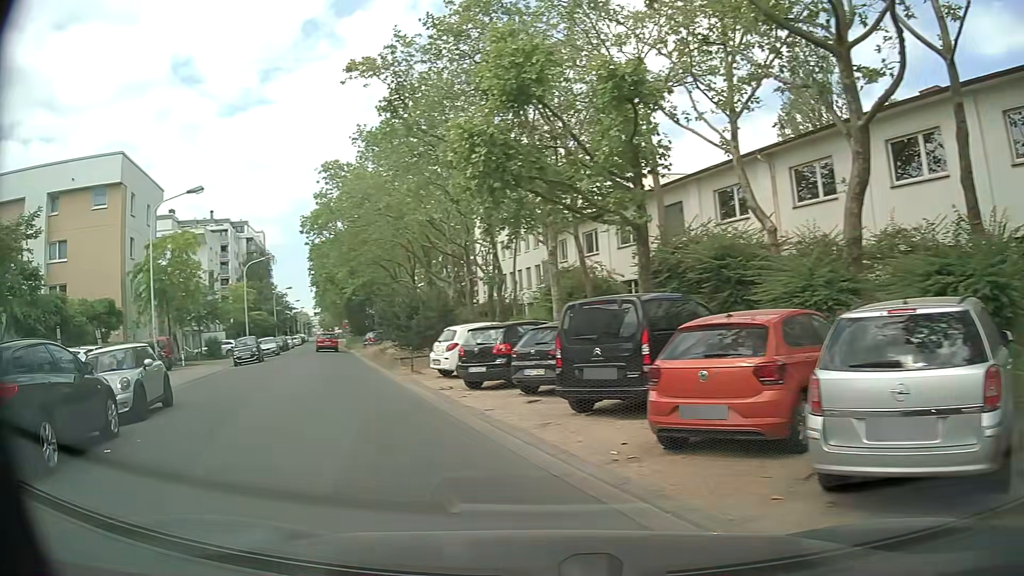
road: secondary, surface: asphalt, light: Day
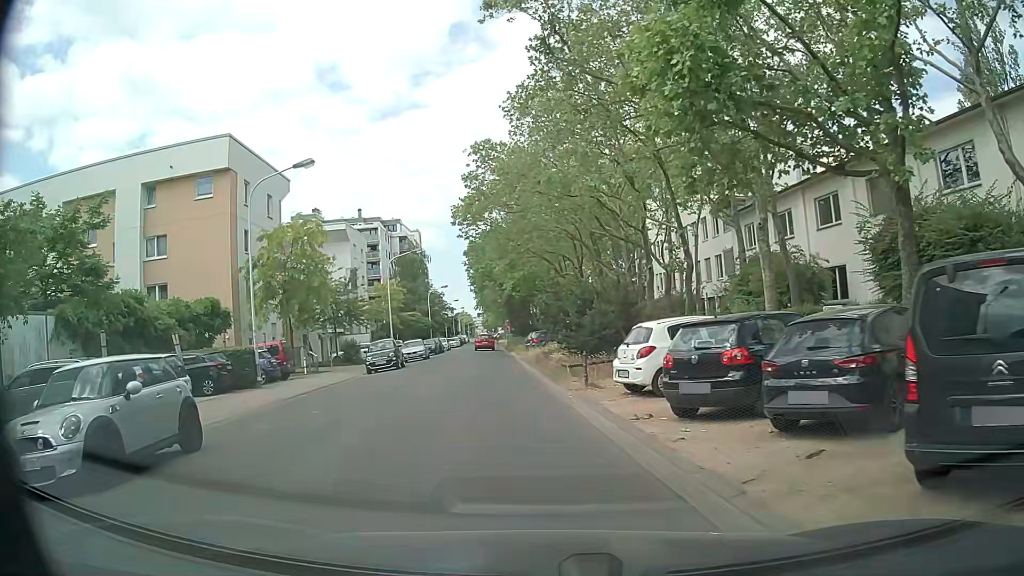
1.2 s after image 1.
(-0.8, +5.8) m; -14°
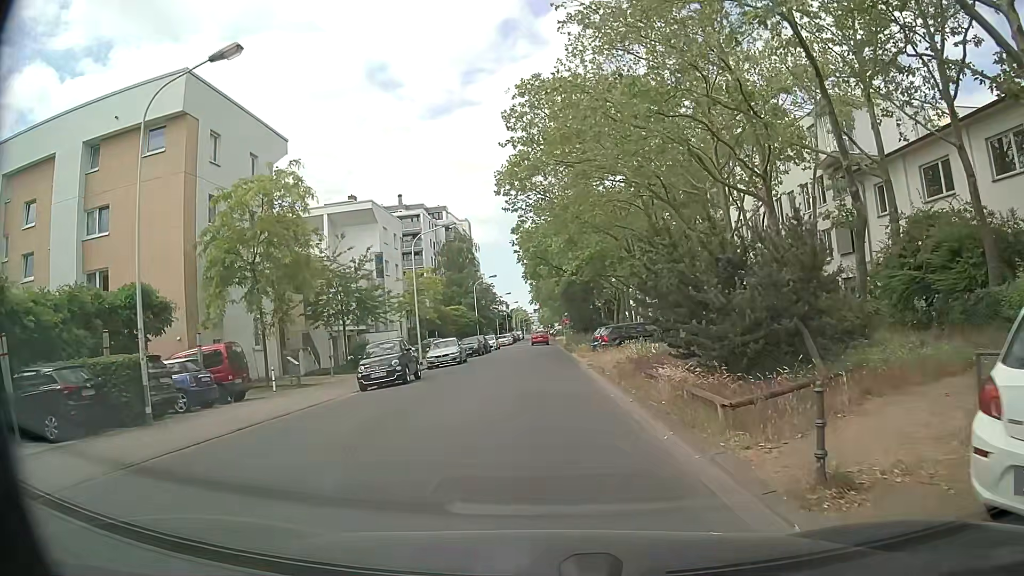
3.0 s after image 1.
(-0.5, +10.8) m; -3°
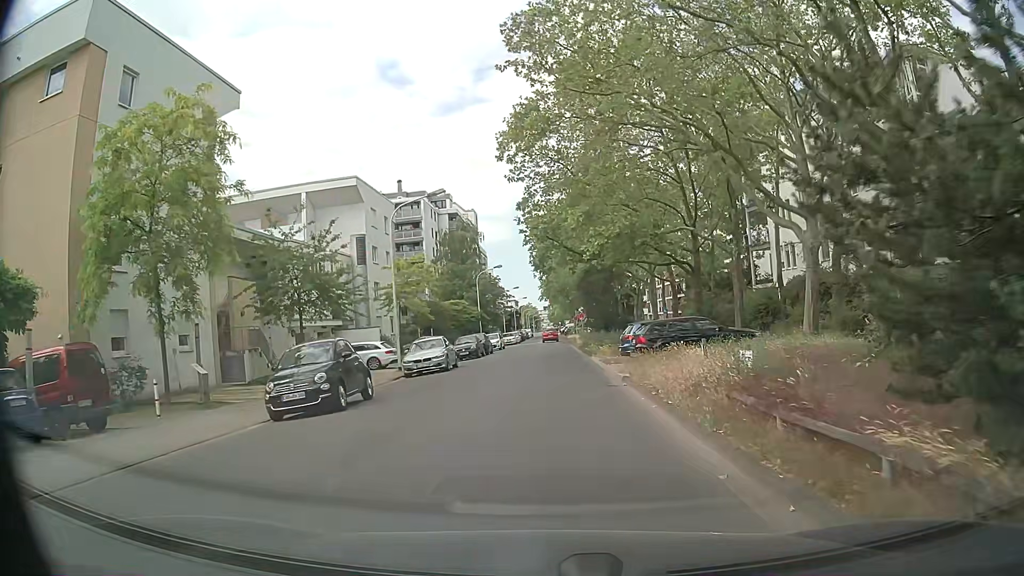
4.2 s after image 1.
(-0.3, +8.1) m; -2°
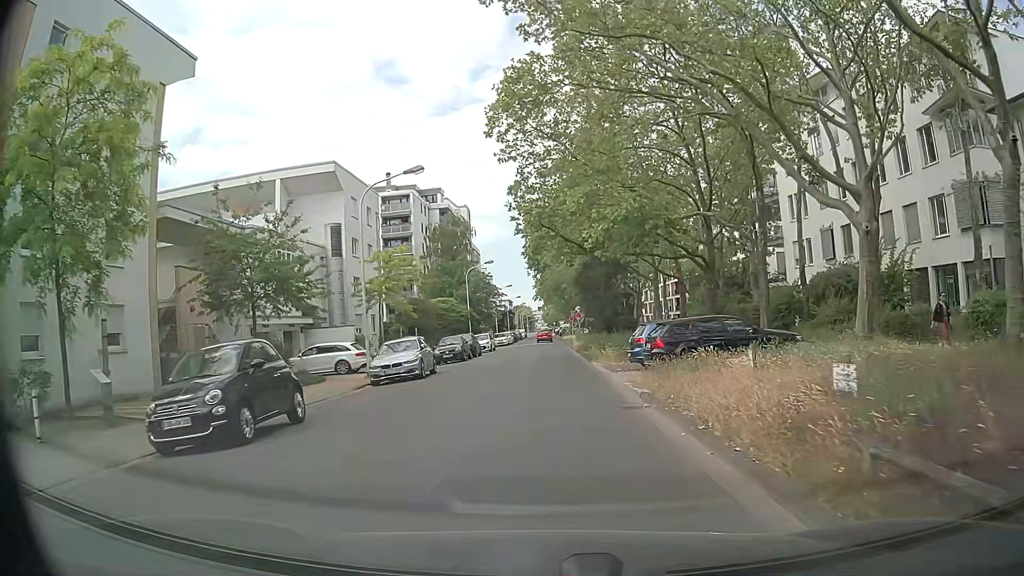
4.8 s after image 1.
(0.0, +4.3) m; 0°
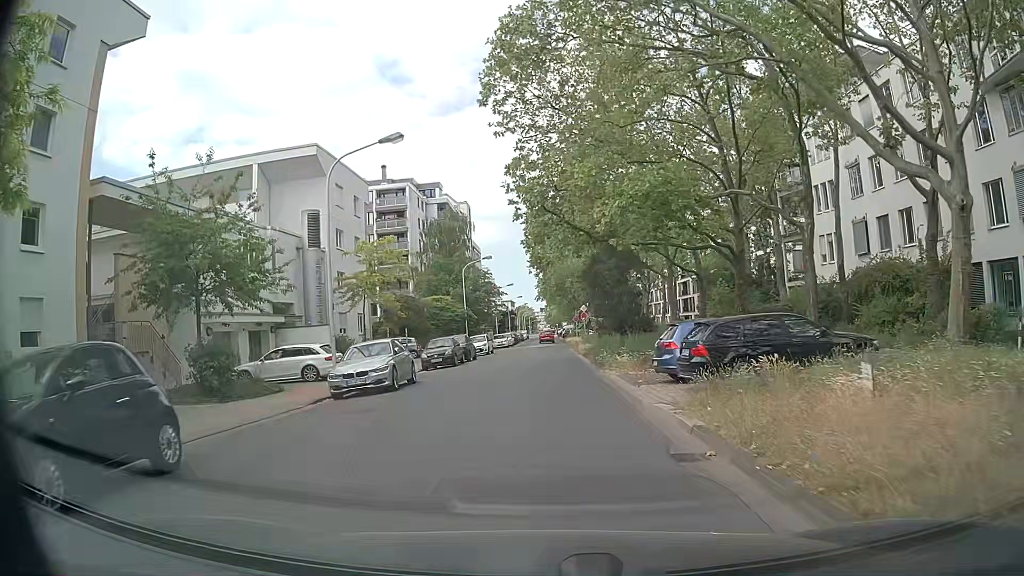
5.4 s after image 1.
(0.0, +4.5) m; -1°
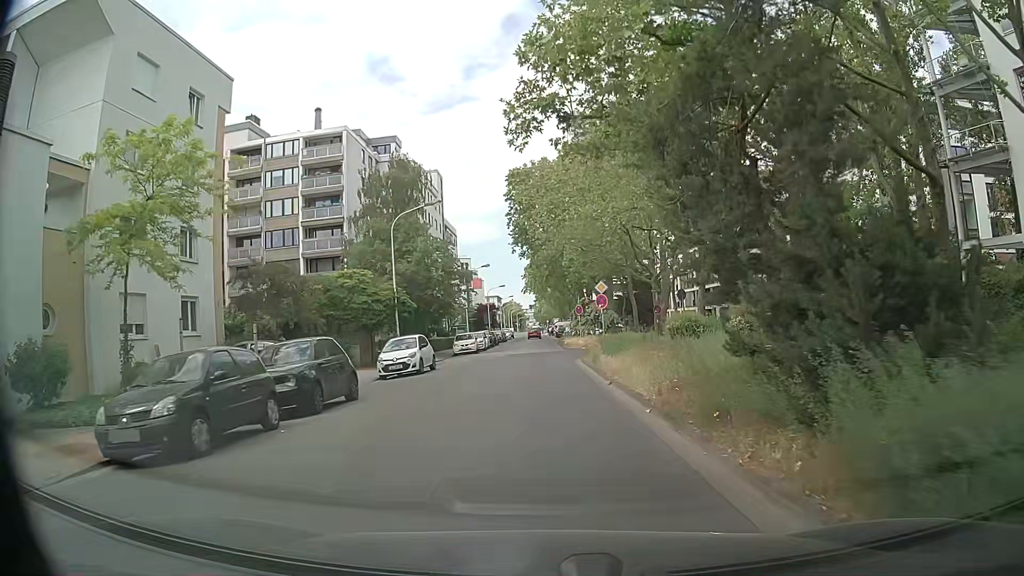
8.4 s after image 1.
(+0.3, +23.4) m; +2°
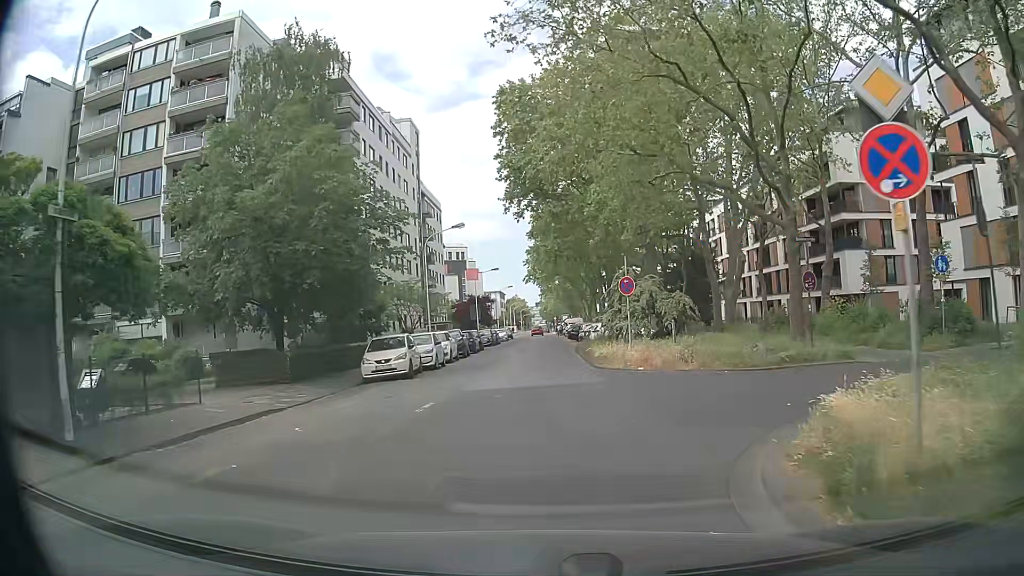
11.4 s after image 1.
(-0.1, +24.6) m; 0°
(0, +10) (0, +20) (0, +30) (-1, +40) (-1, +50) (-1, +60) (-1, +70) (-1, +80) (-2, +90) (-2, +100) m
